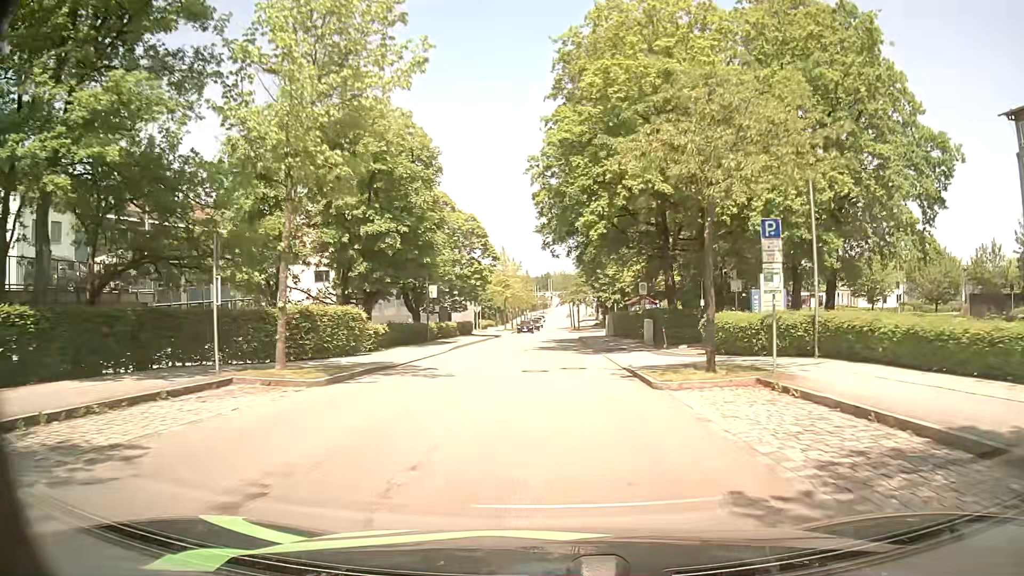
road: residential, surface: asphalt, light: Day
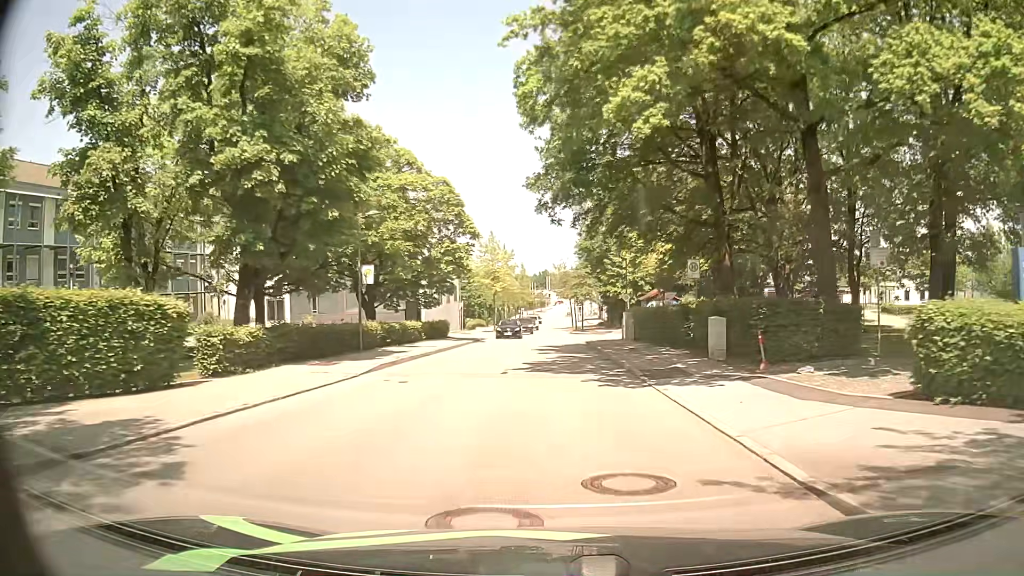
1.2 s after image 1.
(+0.1, +13.7) m; 0°
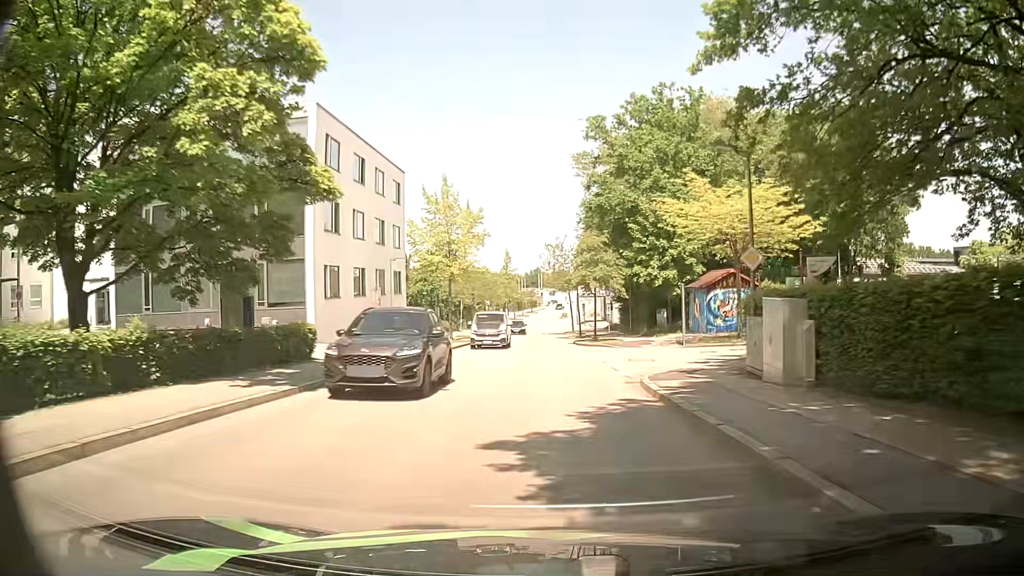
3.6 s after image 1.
(+0.1, +27.4) m; +1°
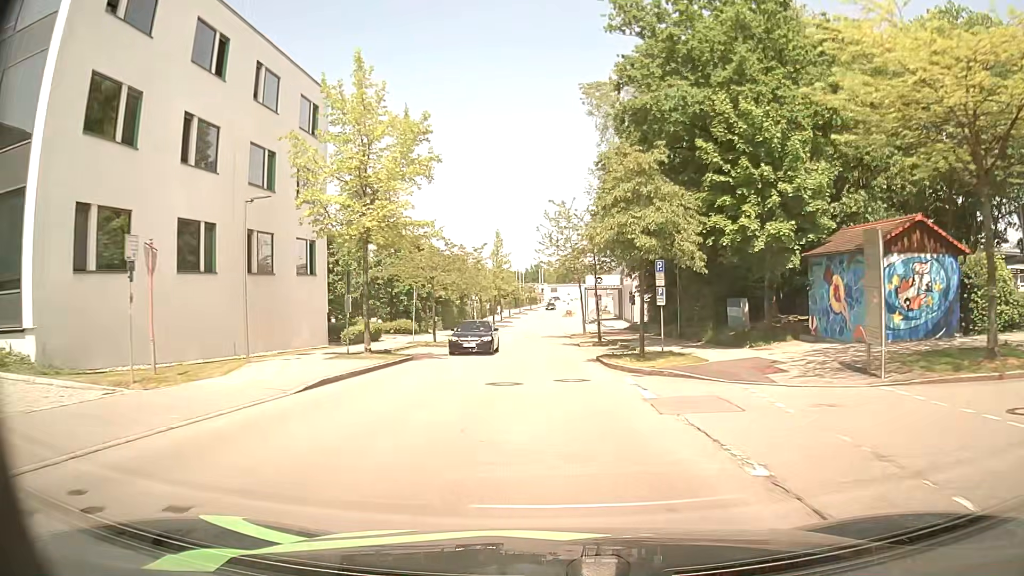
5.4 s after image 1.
(-0.1, +20.5) m; 0°
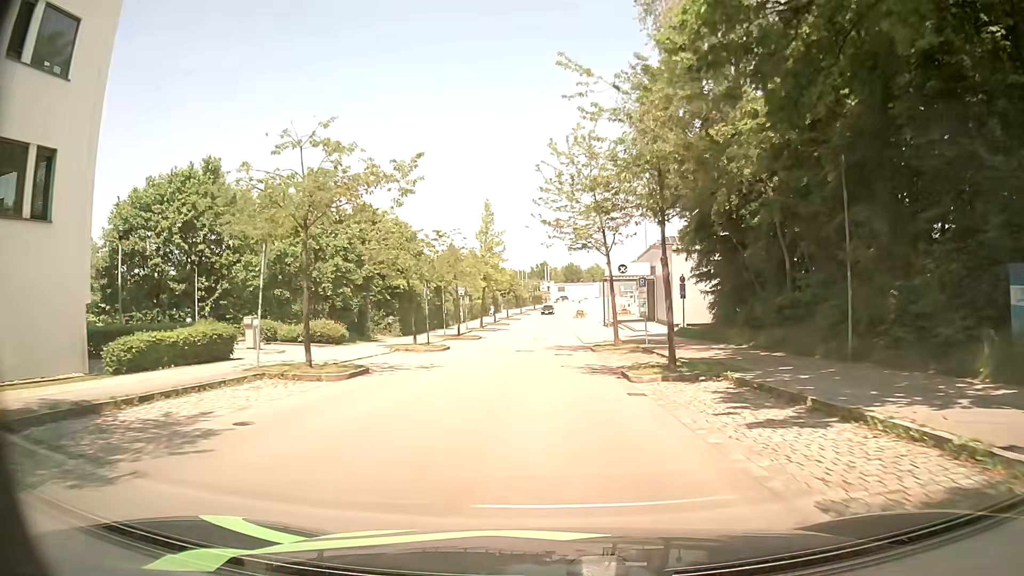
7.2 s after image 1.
(-0.2, +20.7) m; -1°
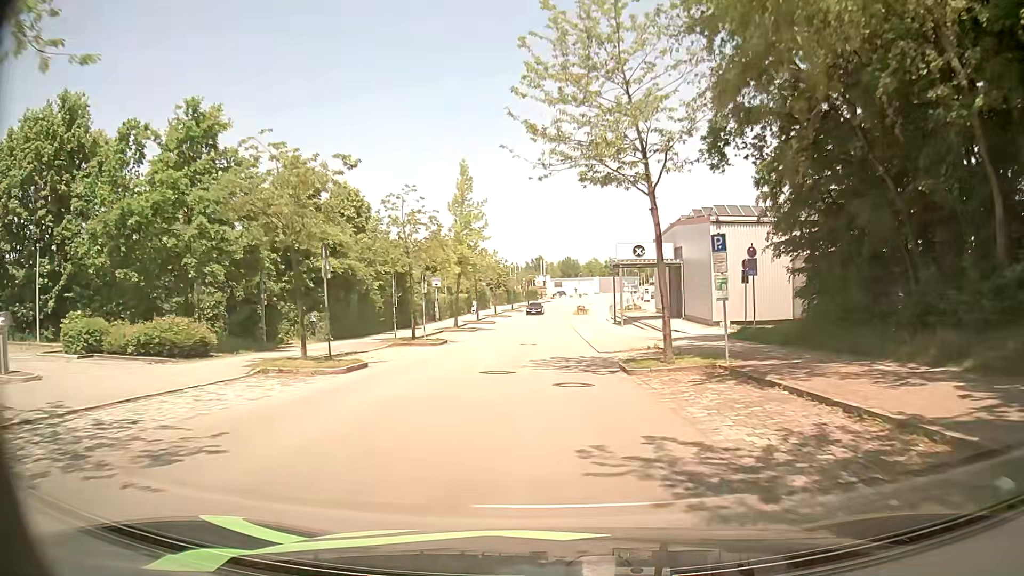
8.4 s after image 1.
(+0.1, +14.0) m; +1°
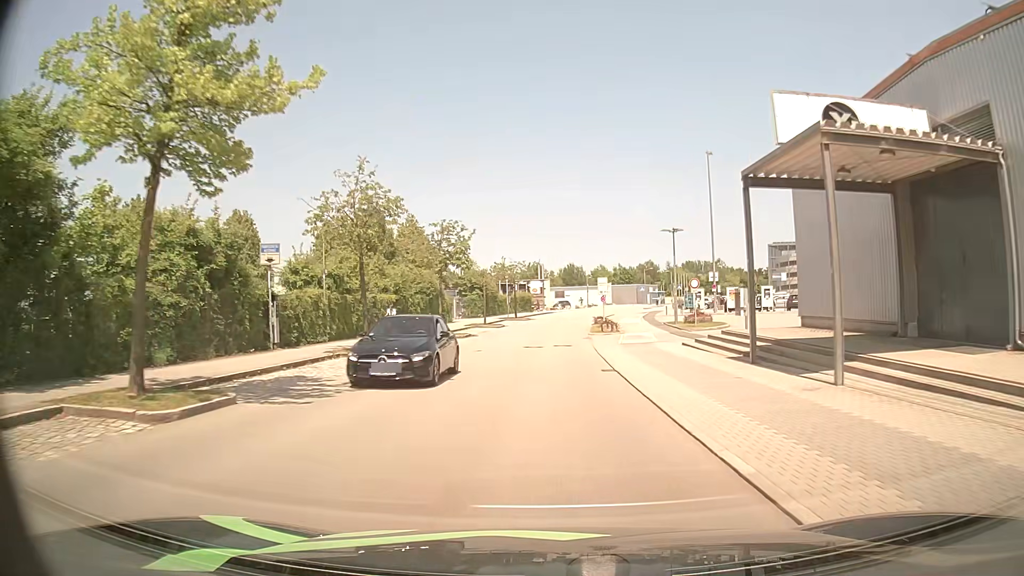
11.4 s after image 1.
(0.0, +35.7) m; 0°
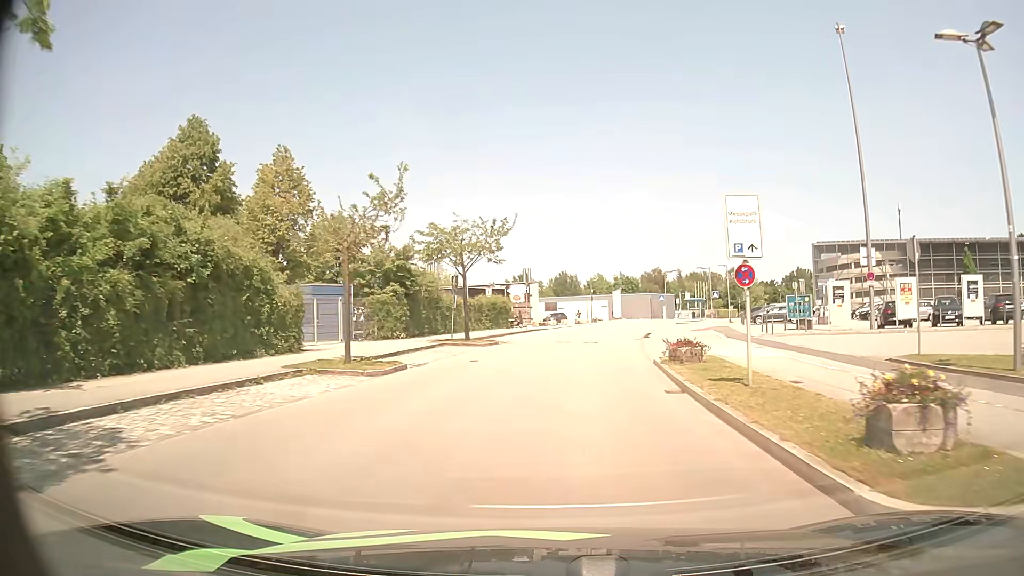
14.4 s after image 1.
(-0.2, +34.0) m; +1°
(0, +10) (0, +20) (+1, +30) (+3, +40) (+5, +50) (+7, +59) (+10, +69) (+14, +78) (+17, +88) (+21, +97) m
